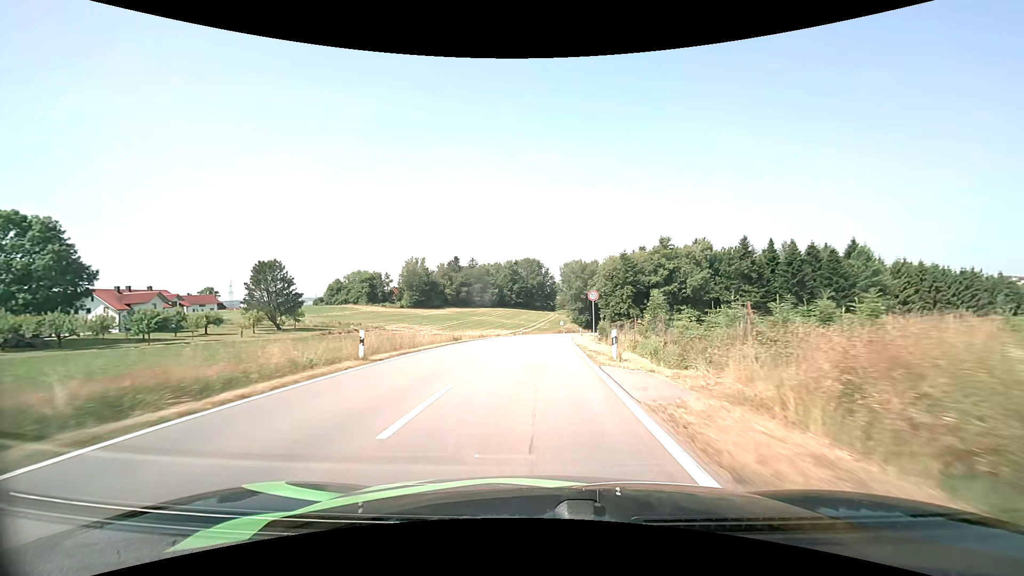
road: tertiary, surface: asphalt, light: Day
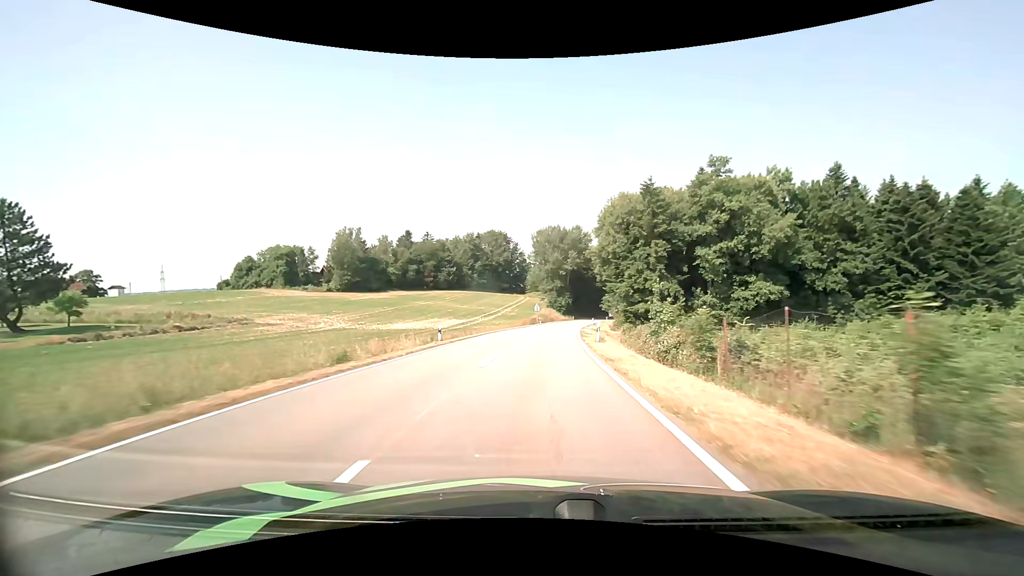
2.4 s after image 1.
(+1.0, +42.2) m; +3°
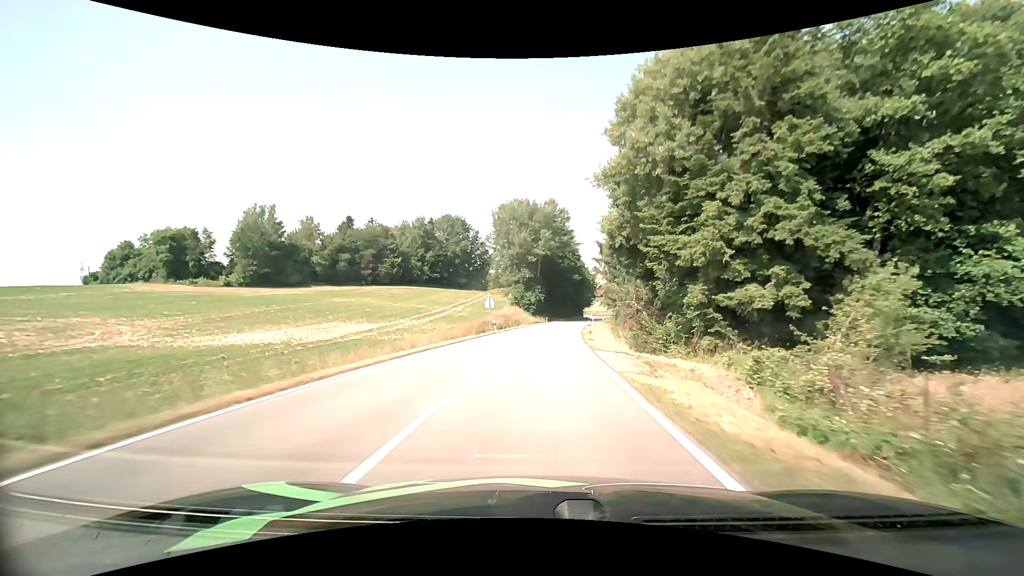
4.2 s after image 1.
(+1.1, +33.3) m; +4°
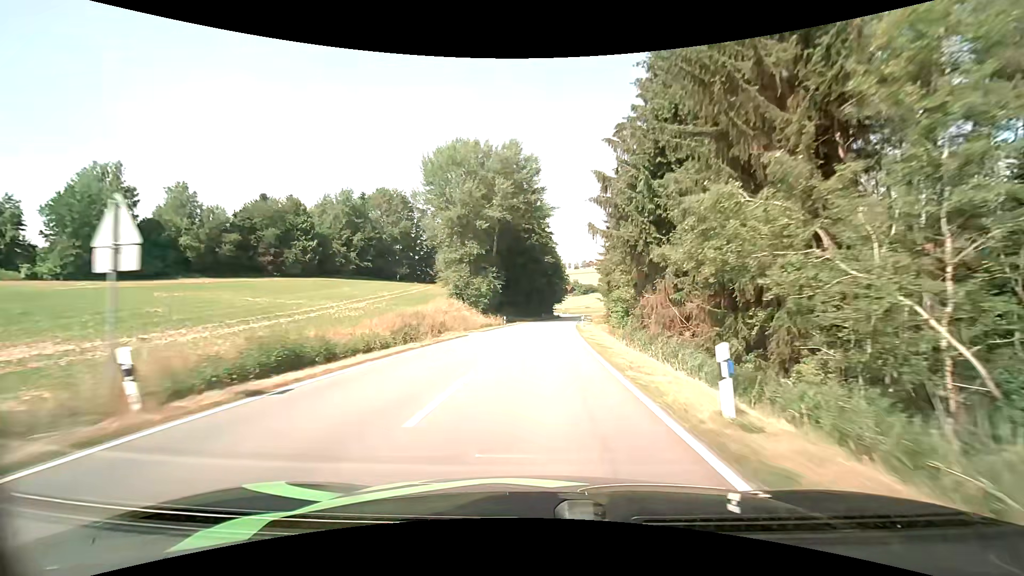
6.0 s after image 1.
(+1.4, +35.2) m; +4°
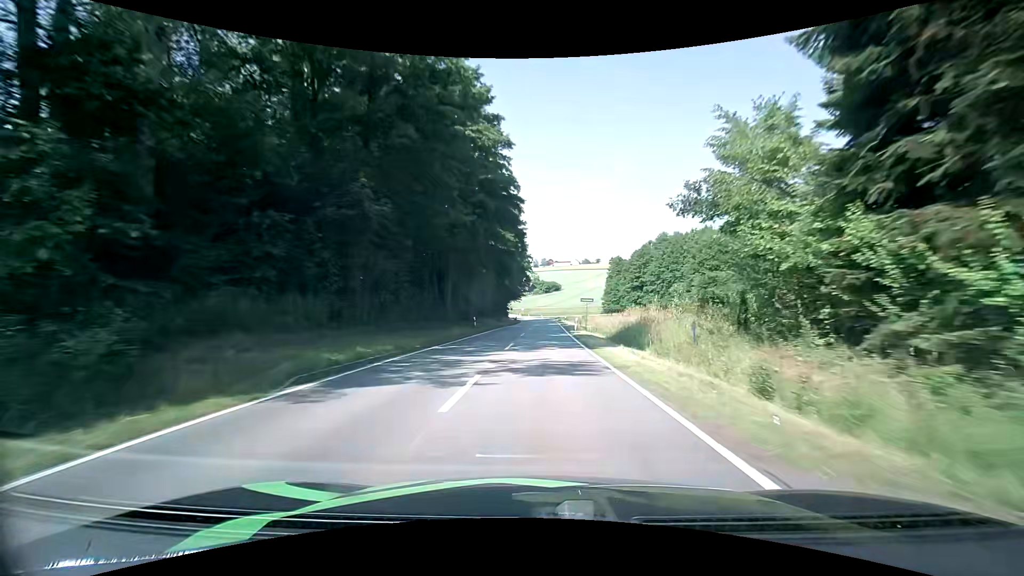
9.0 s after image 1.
(+2.6, +60.7) m; +5°
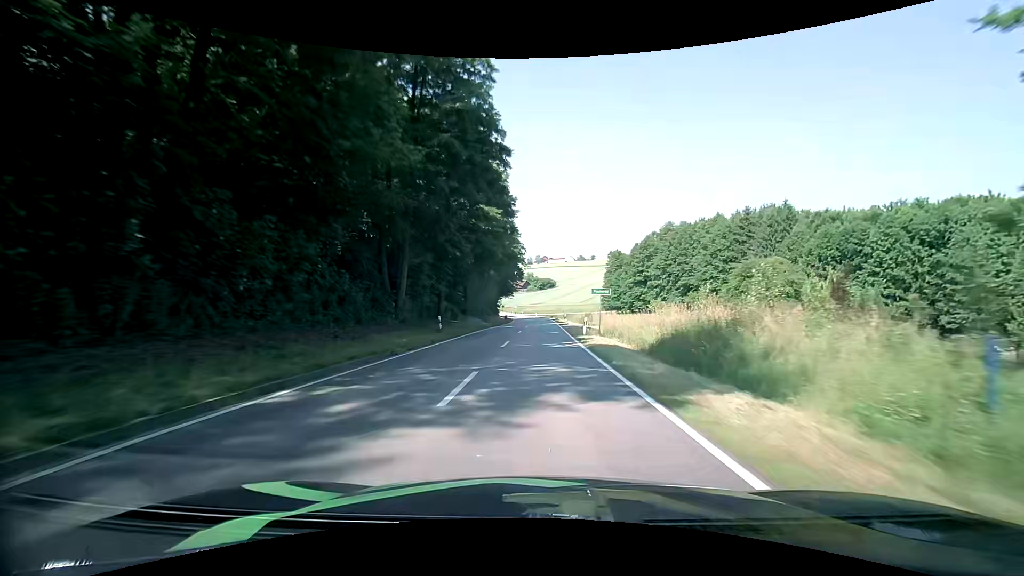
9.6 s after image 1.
(+0.1, +12.0) m; +1°
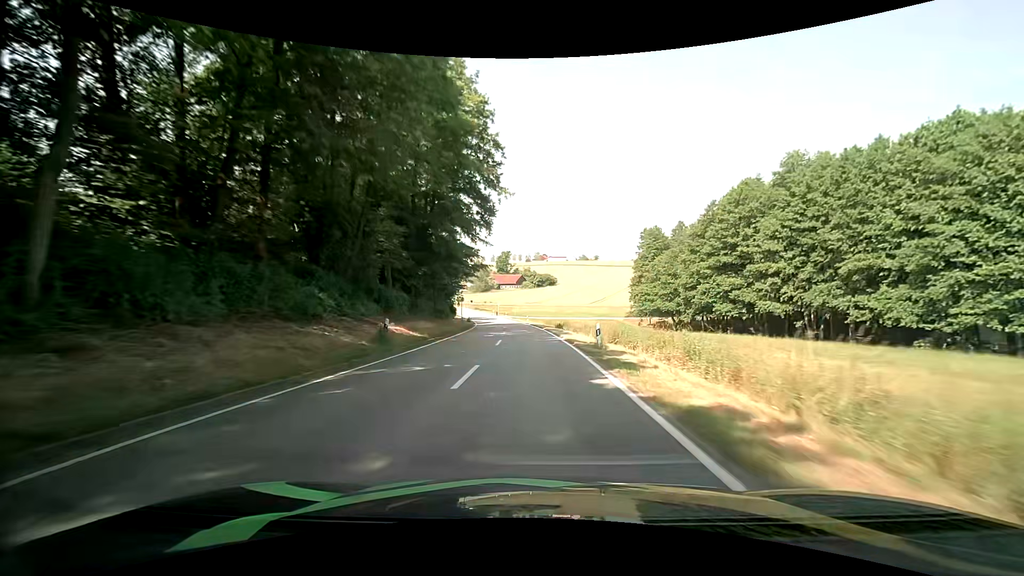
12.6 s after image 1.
(+0.4, +59.9) m; 0°
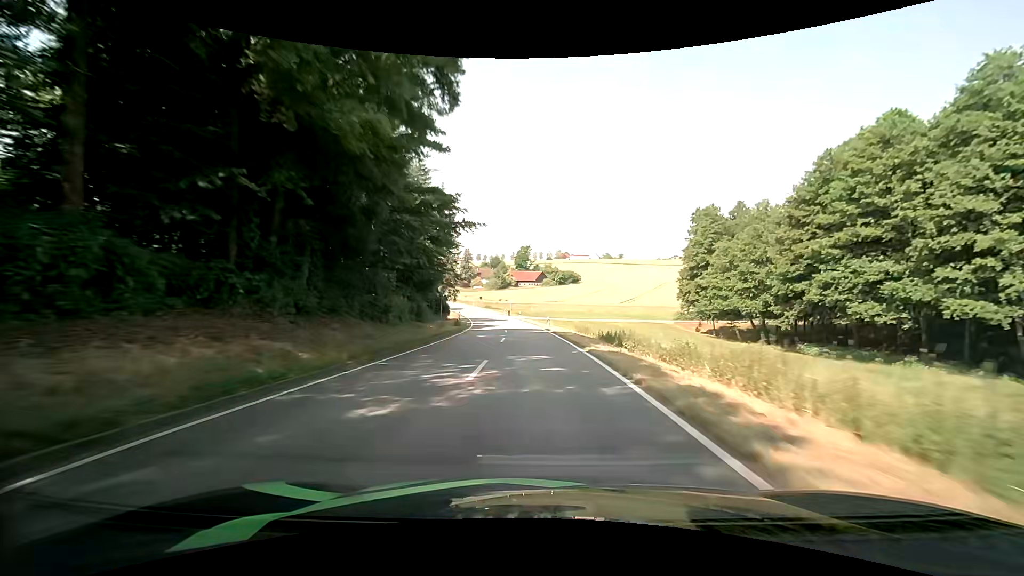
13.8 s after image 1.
(-0.4, +23.7) m; -2°
(0, +10) (0, +20) (-1, +30) (-1, +40) (-2, +50) (-3, +60) (-5, +70) (-7, +80) (-9, +89) (-11, +99) m
